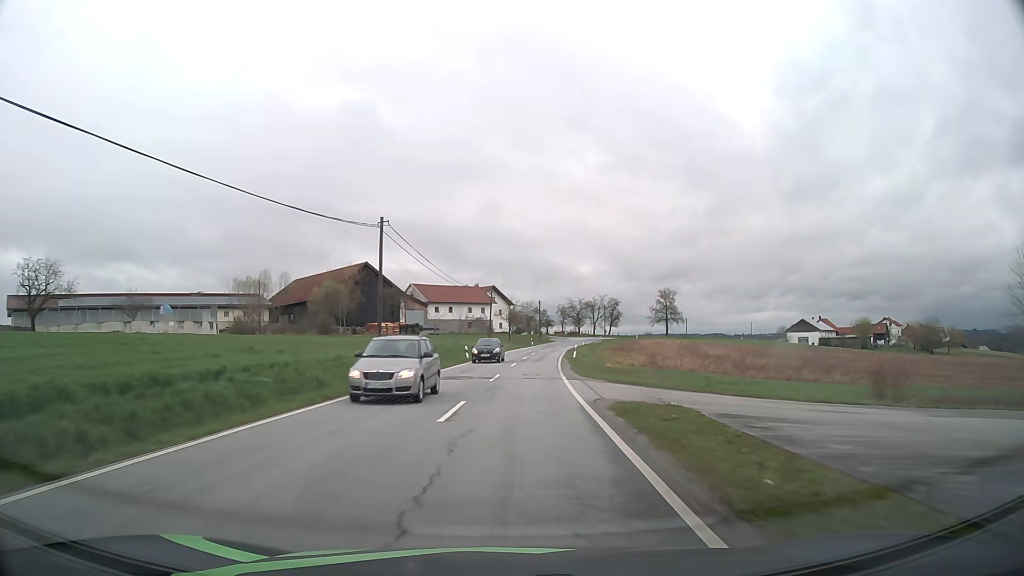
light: Day
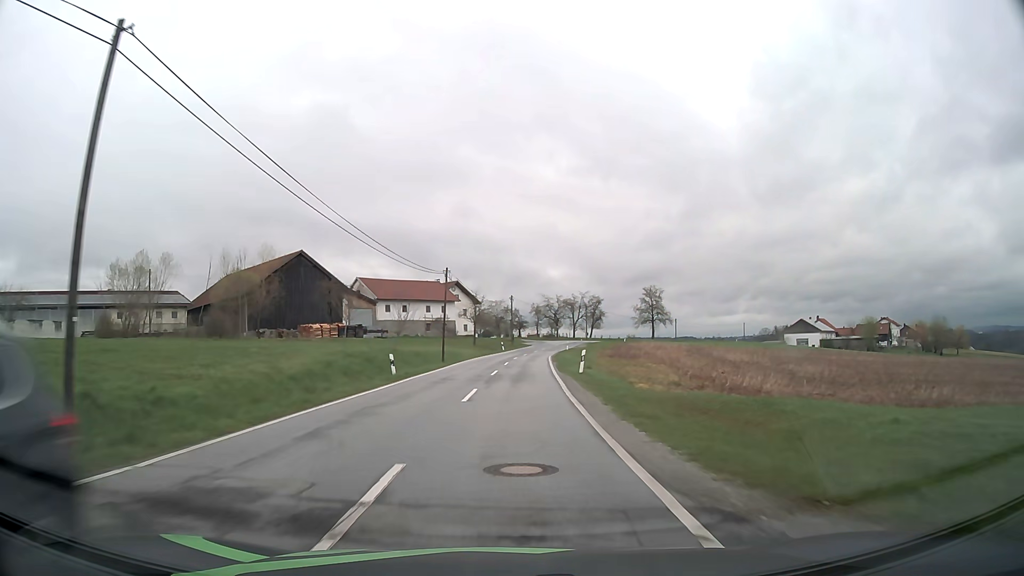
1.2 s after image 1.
(+0.4, +20.1) m; +3°
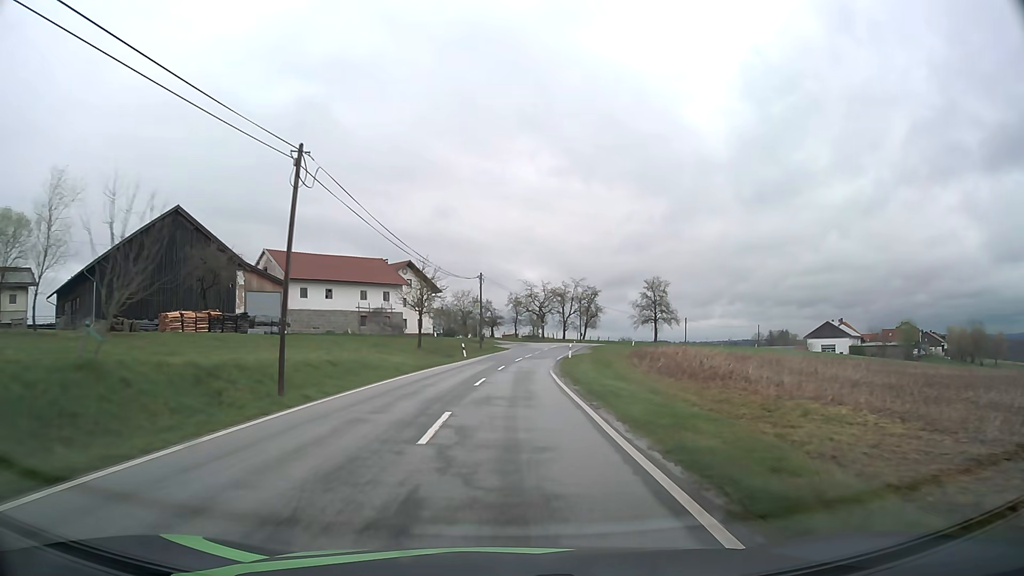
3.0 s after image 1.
(+0.6, +30.6) m; +2°
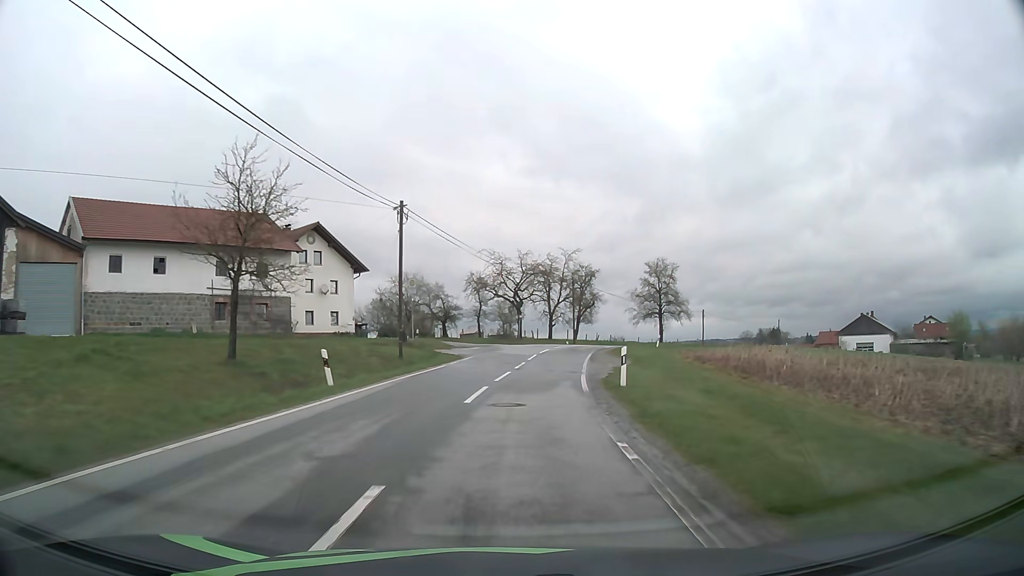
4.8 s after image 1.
(+0.6, +30.9) m; +3°
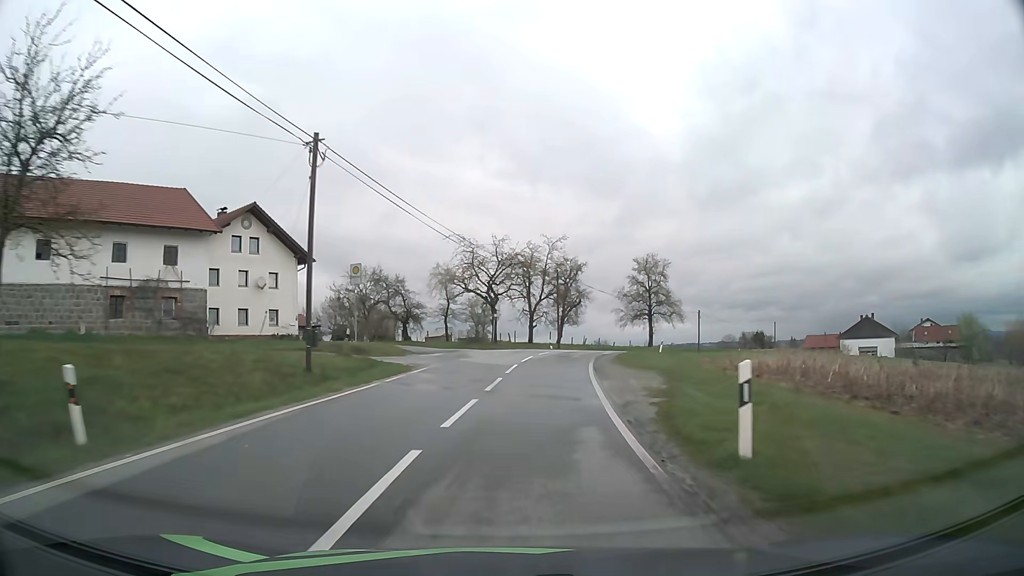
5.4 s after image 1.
(+0.2, +10.1) m; +2°
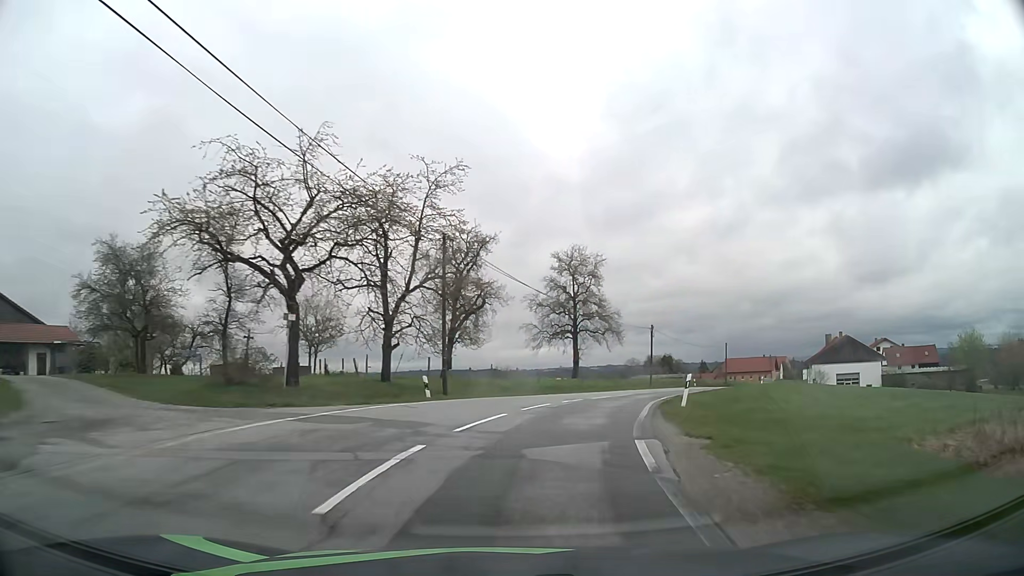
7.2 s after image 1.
(+2.0, +28.2) m; +9°
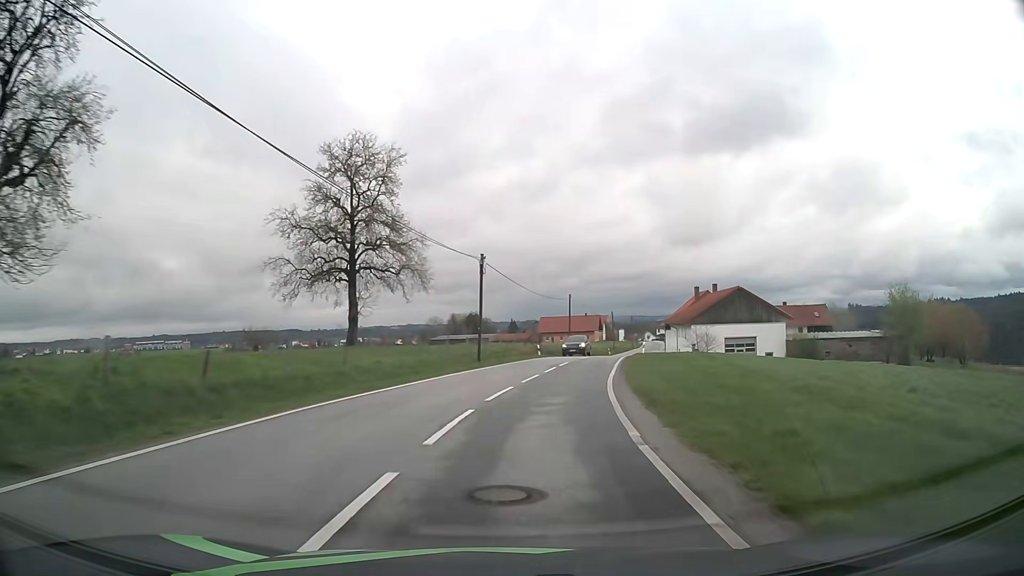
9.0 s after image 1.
(+3.9, +25.7) m; +17°
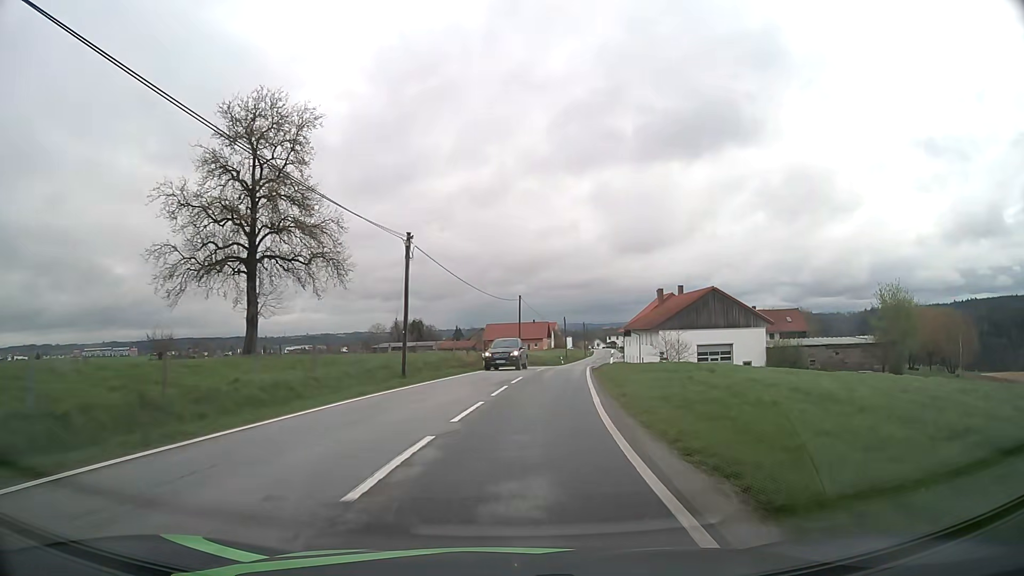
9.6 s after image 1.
(+0.4, +8.9) m; +5°
